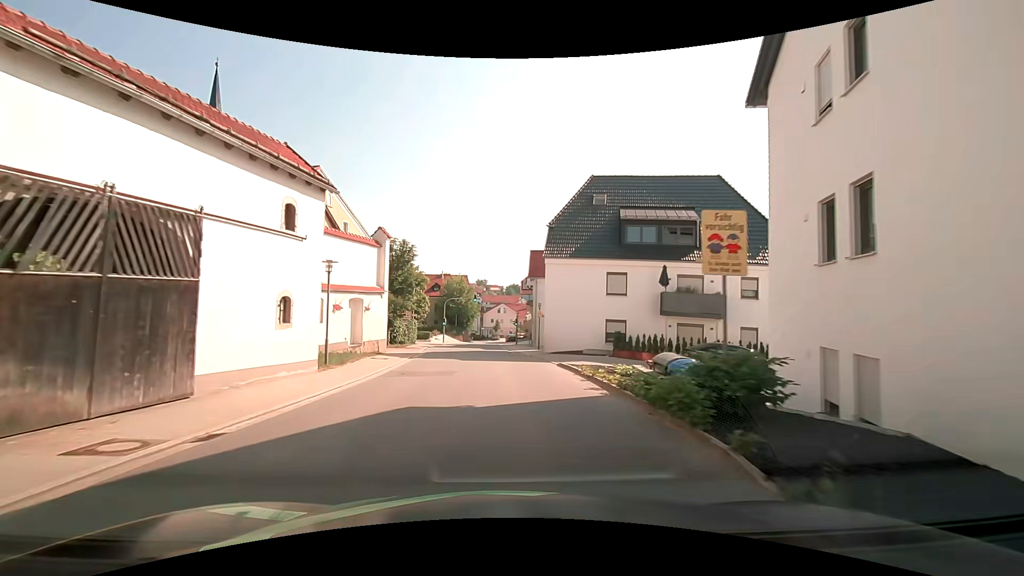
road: tertiary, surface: asphalt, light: Day
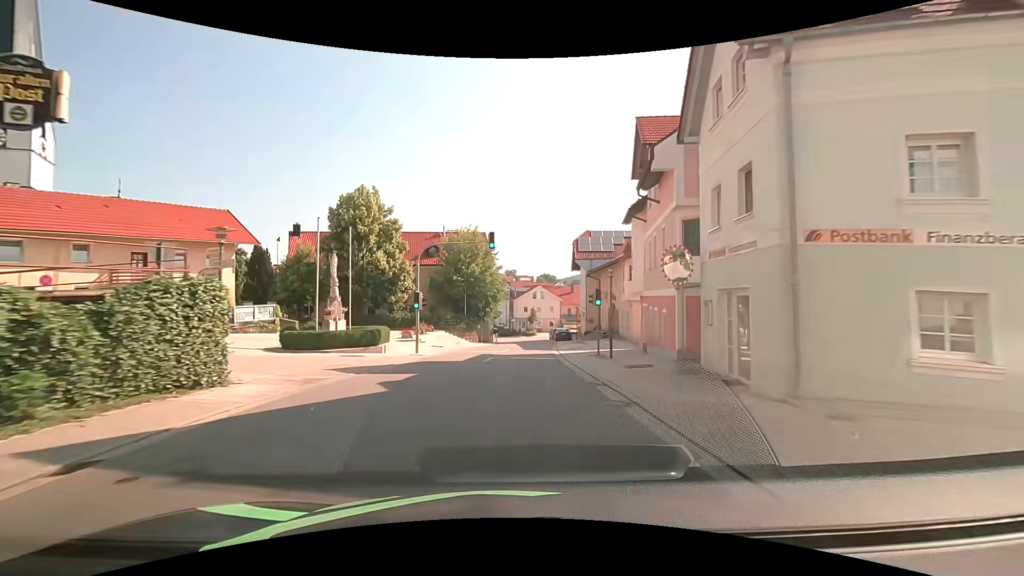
(-1.2, +38.4) m; -3°
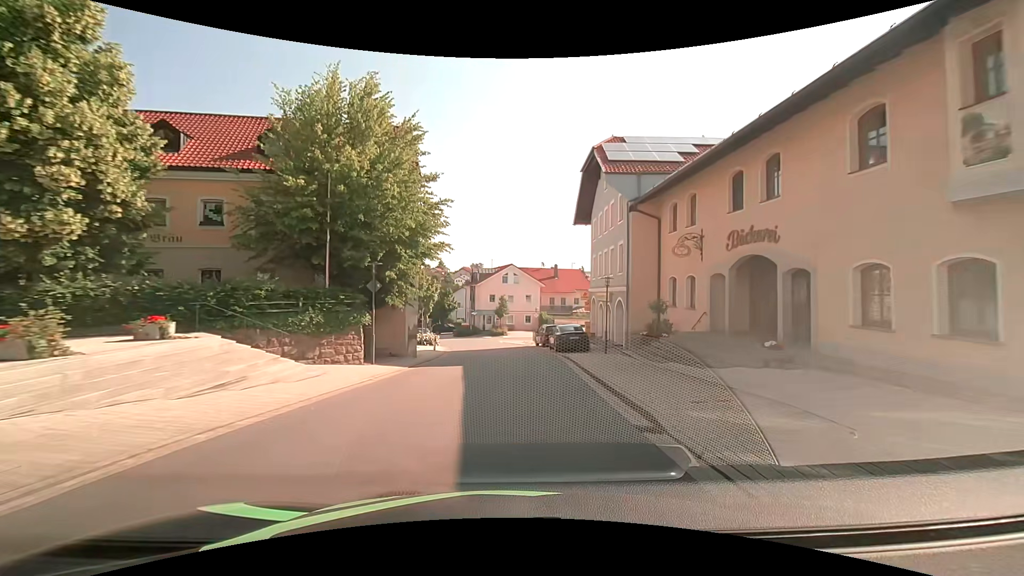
(+1.0, +30.5) m; +4°
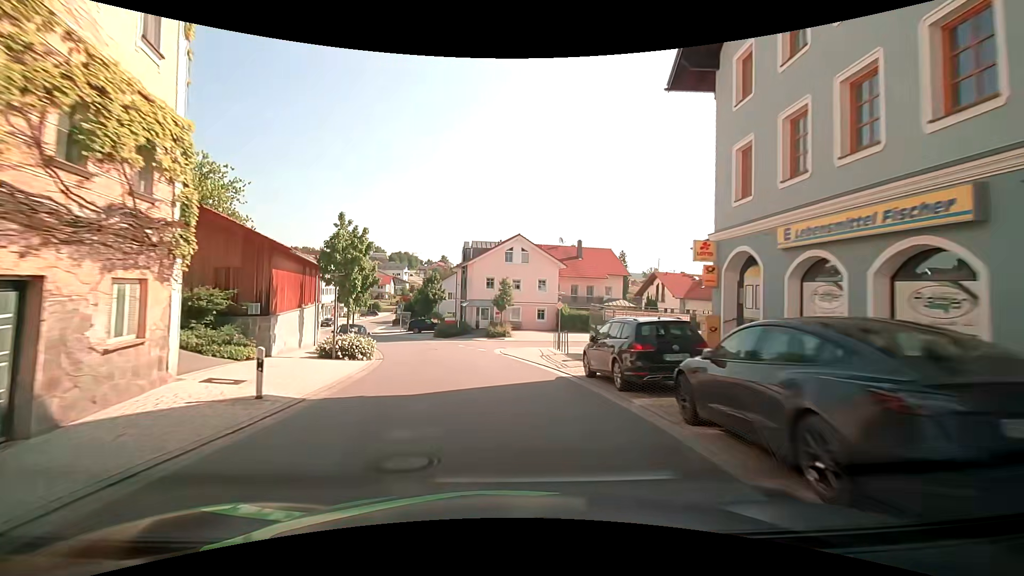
(+0.2, +22.8) m; 0°
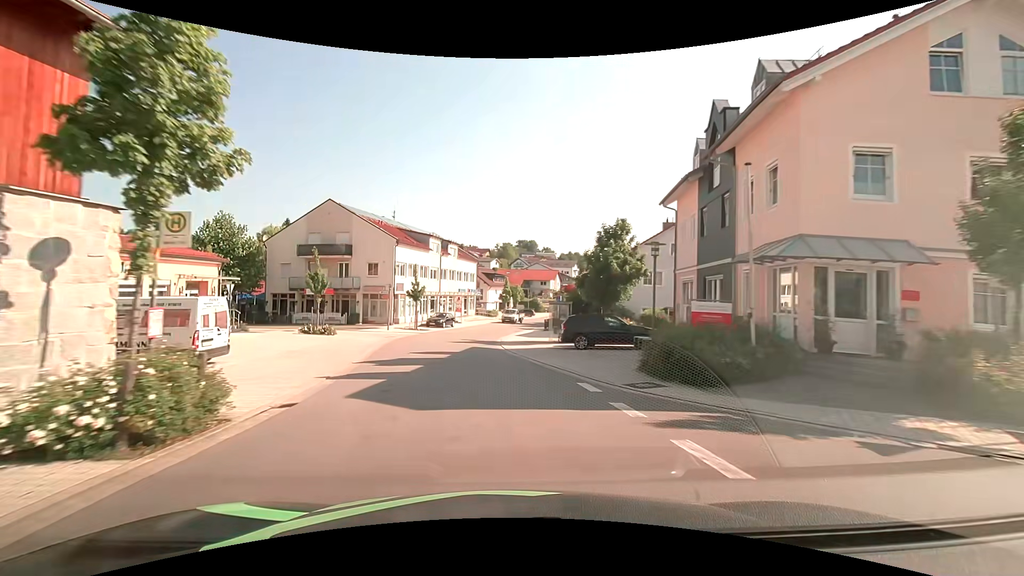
(-5.9, +37.1) m; -19°
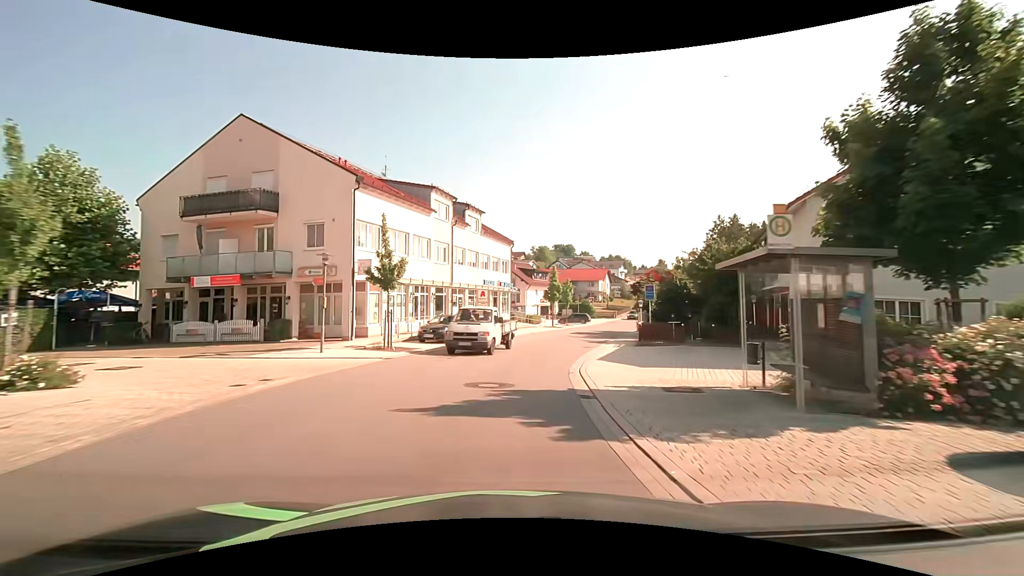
(-1.4, +22.6) m; -4°
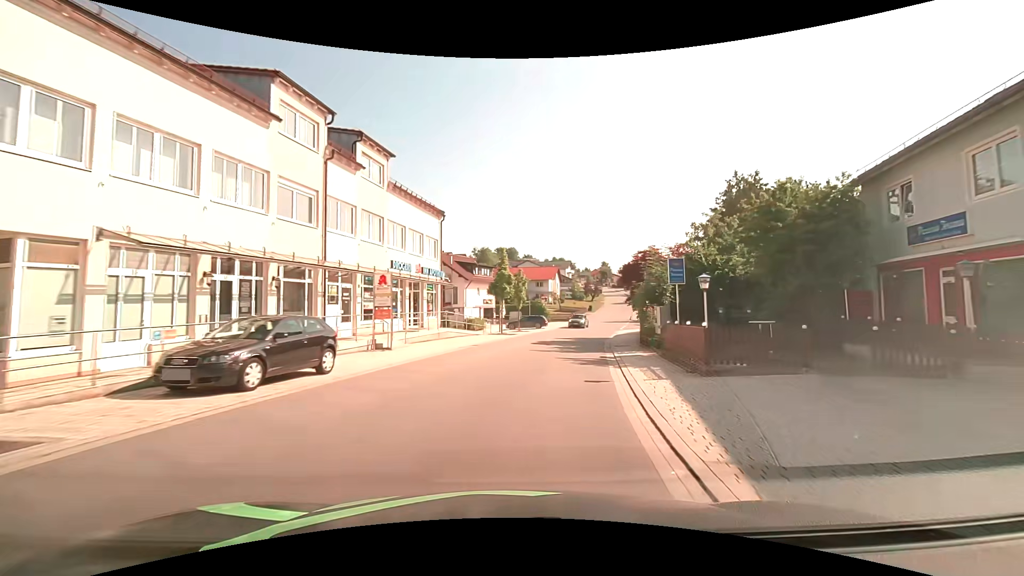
(+0.7, +15.2) m; +7°
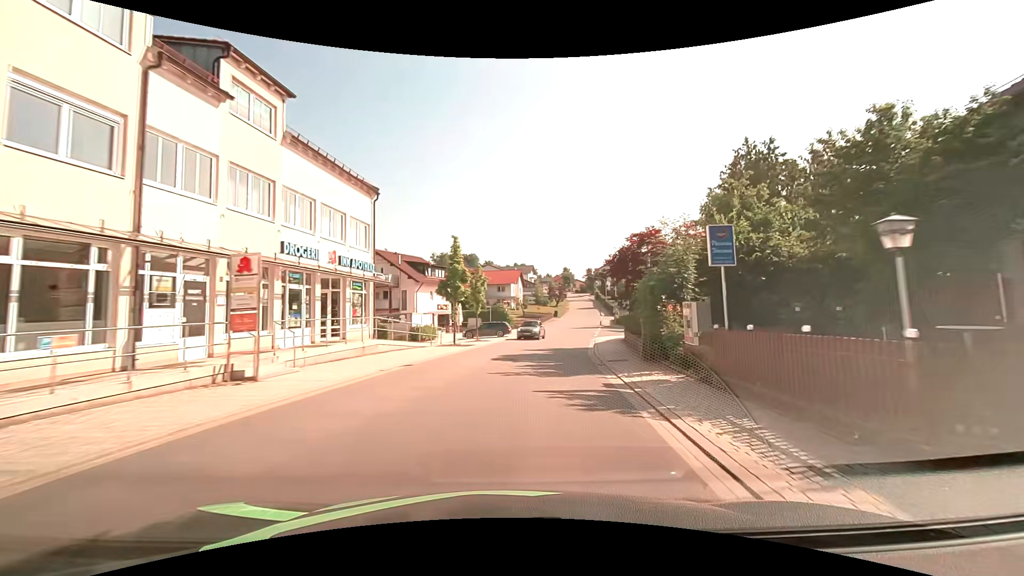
(+0.3, +7.5) m; +4°
(0, +10) (+2, +20) (+3, +30) (+5, +40) (+7, +49) (+9, +59) (+11, +69) (+12, +79) (+14, +89) (+16, +99) m
